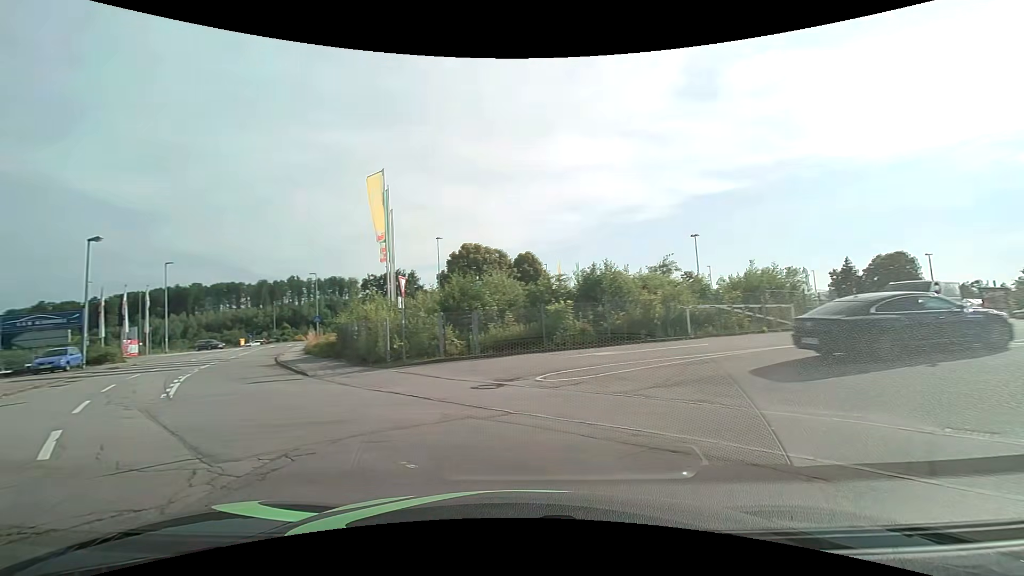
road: residential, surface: asphalt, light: Day
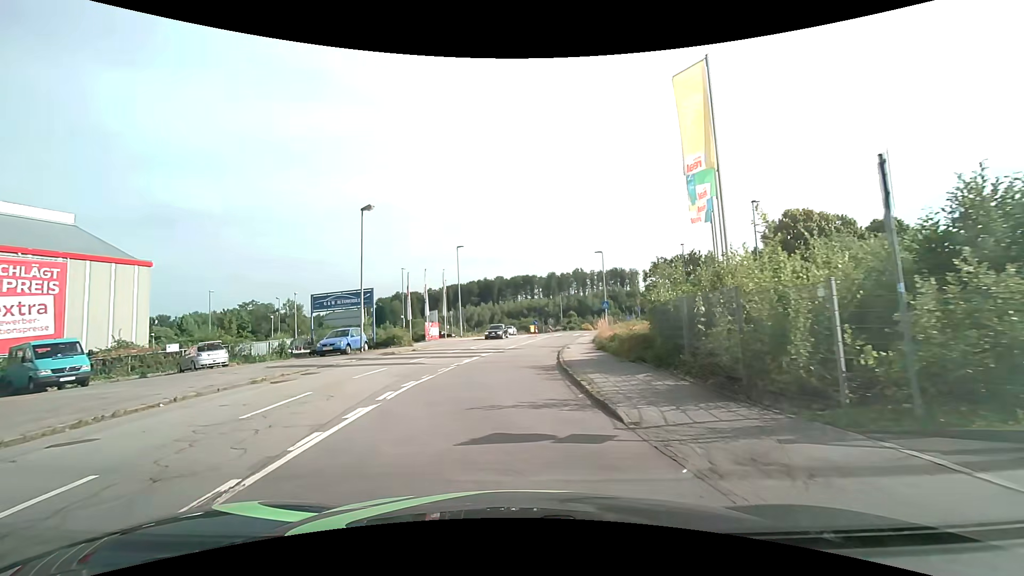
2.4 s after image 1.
(-4.6, +11.5) m; -33°
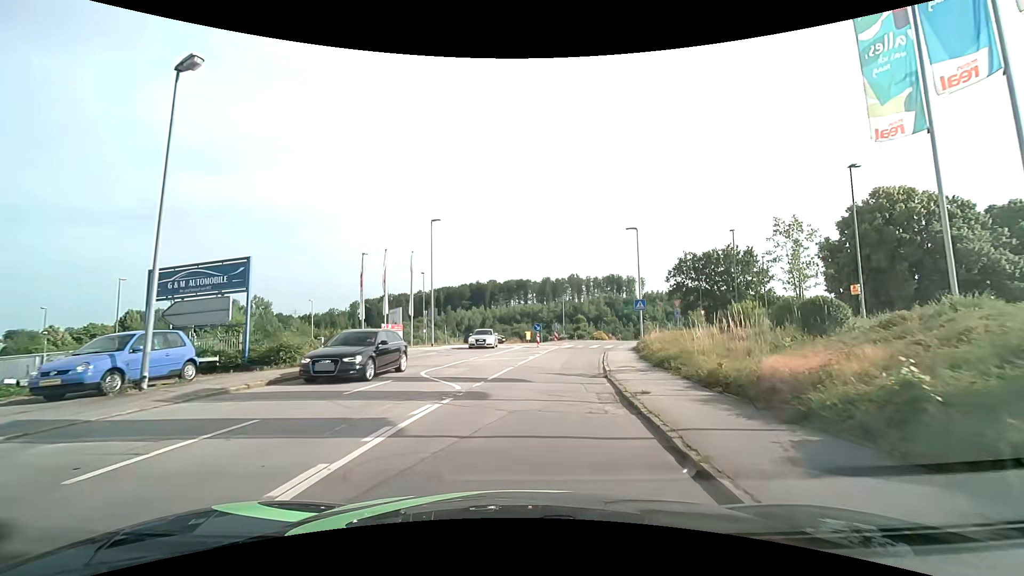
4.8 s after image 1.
(-0.5, +15.5) m; -1°
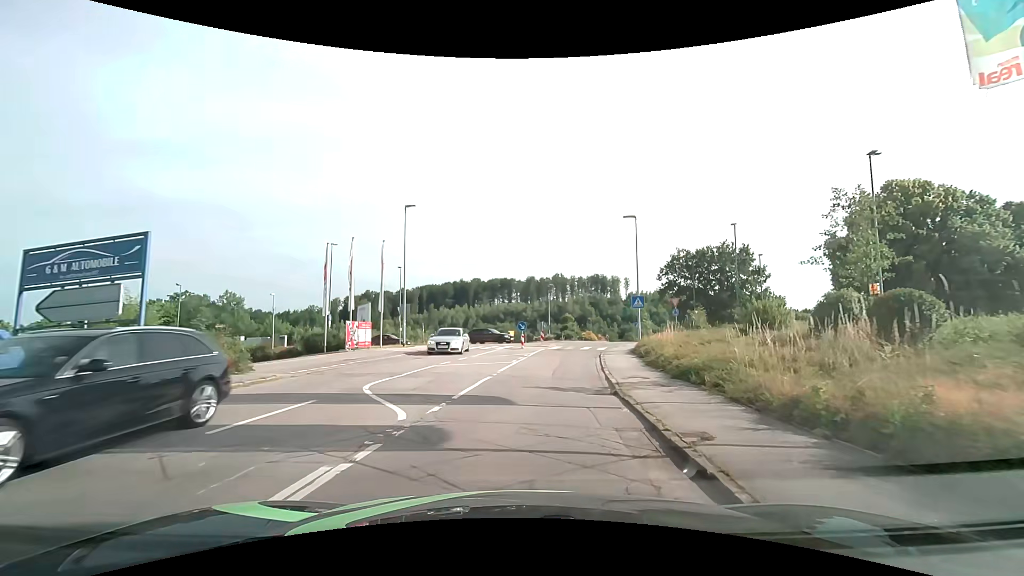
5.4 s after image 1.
(+0.1, +4.1) m; +3°
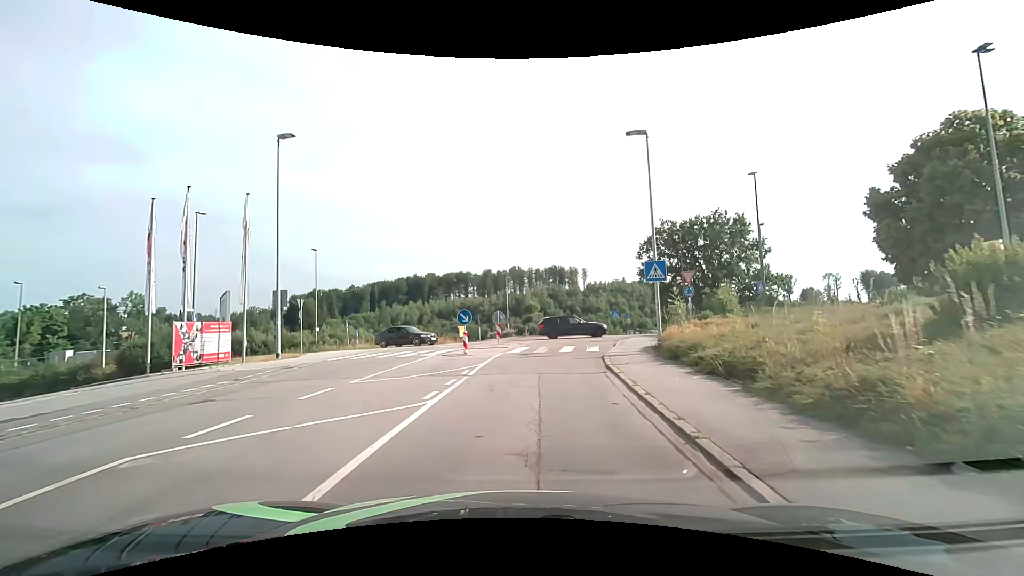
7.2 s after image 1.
(+0.5, +12.4) m; +5°
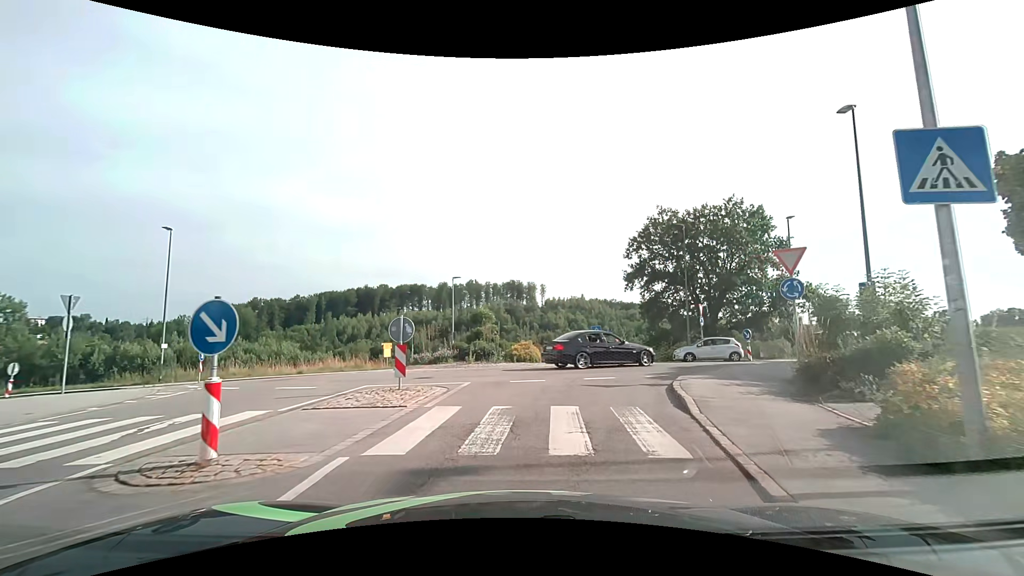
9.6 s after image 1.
(+0.6, +13.7) m; +5°
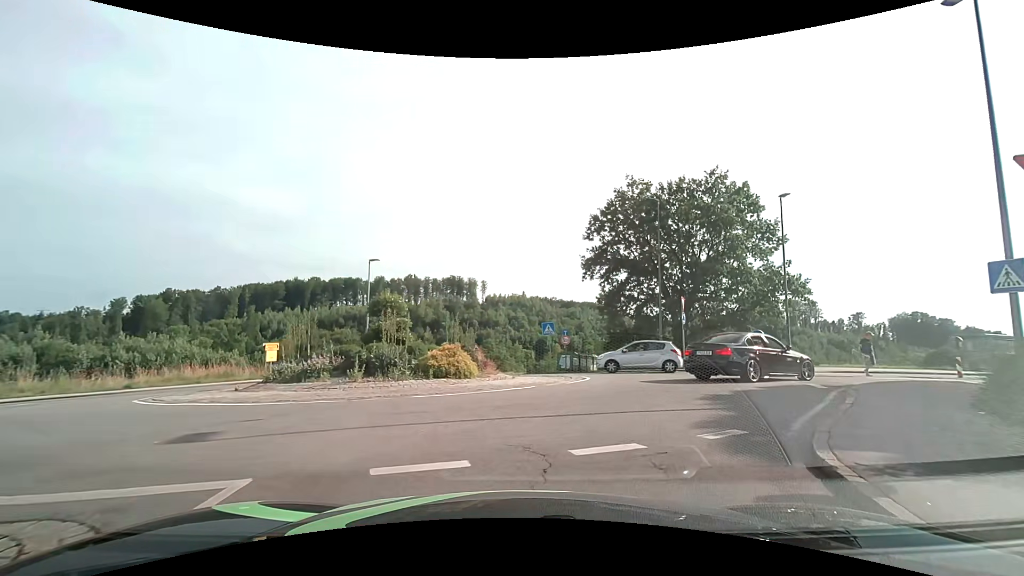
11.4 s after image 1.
(+0.3, +8.5) m; +6°
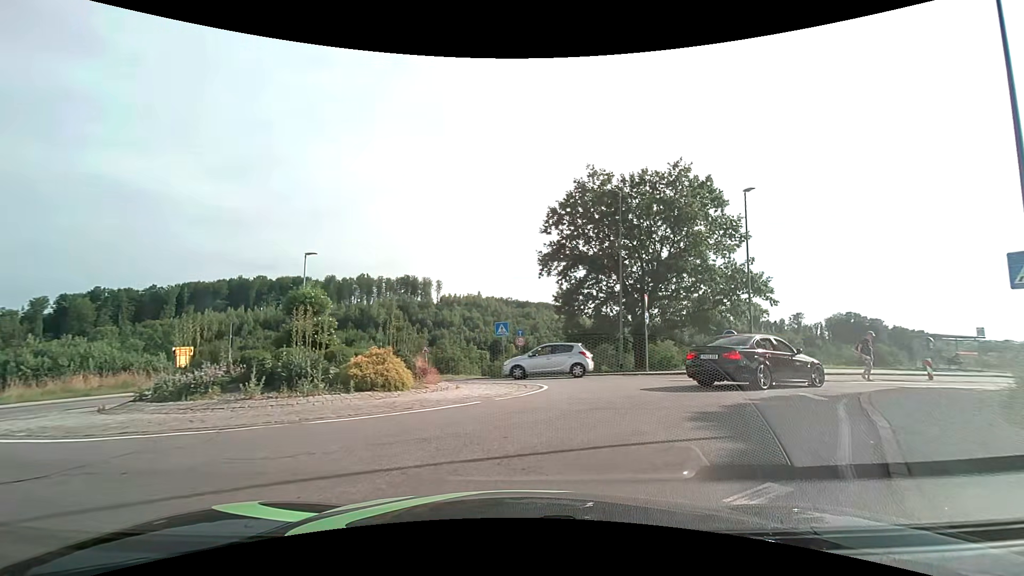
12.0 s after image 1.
(+0.1, +2.5) m; +6°
(+2, +10) (+2, +20) (-5, +25) (-14, +22) (-22, +16) (-32, +13) (-41, +10) (-51, +7) (-61, +5) (-71, +2) m
